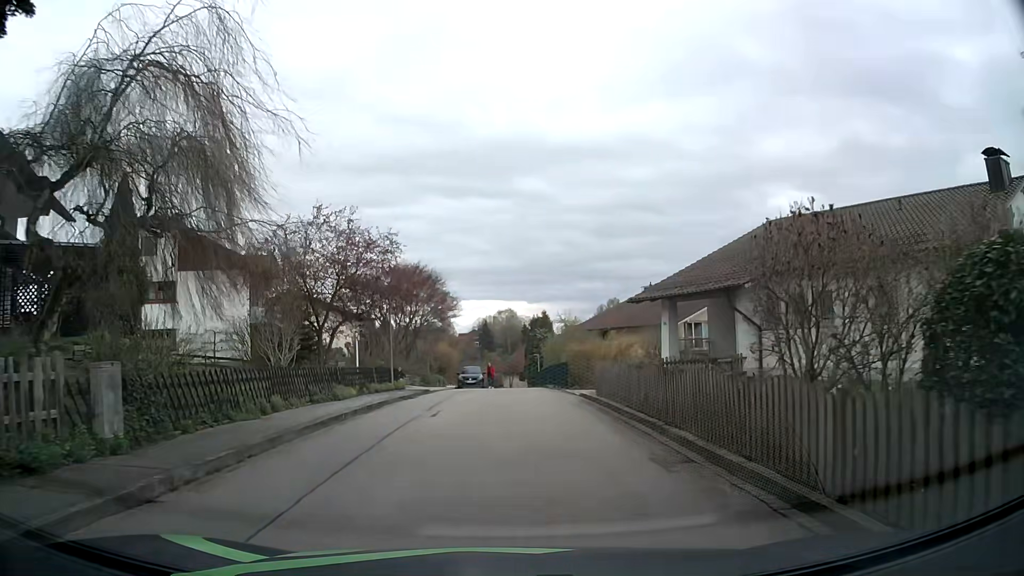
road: residential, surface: asphalt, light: Day
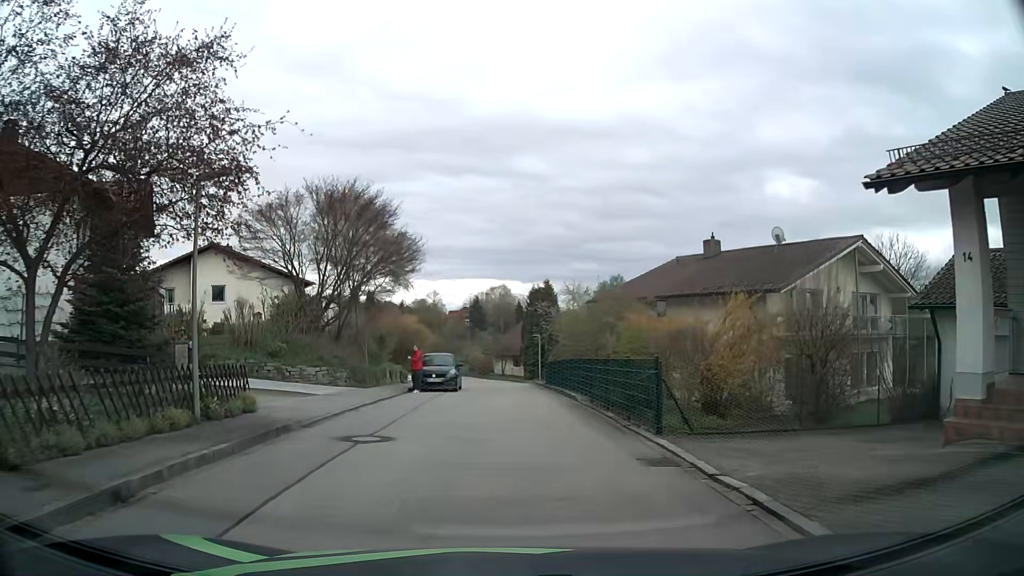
(-0.1, +17.7) m; 0°
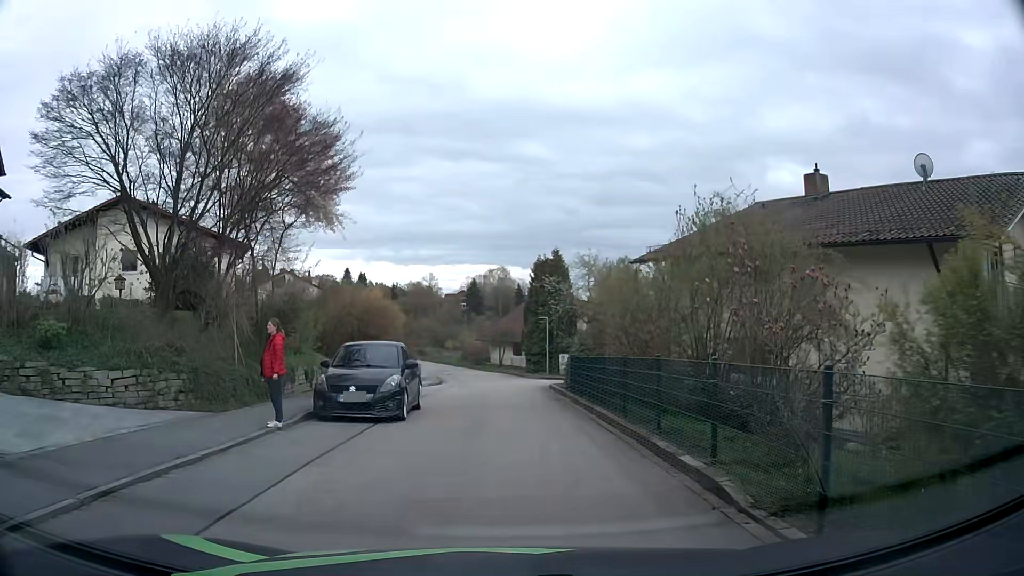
(+0.1, +13.0) m; +1°
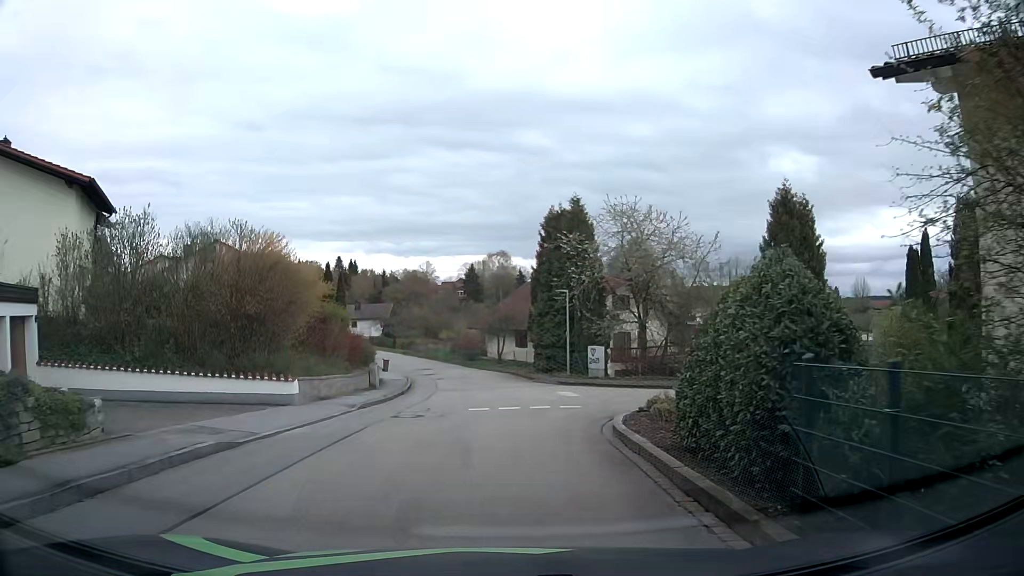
(-0.1, +16.1) m; 0°
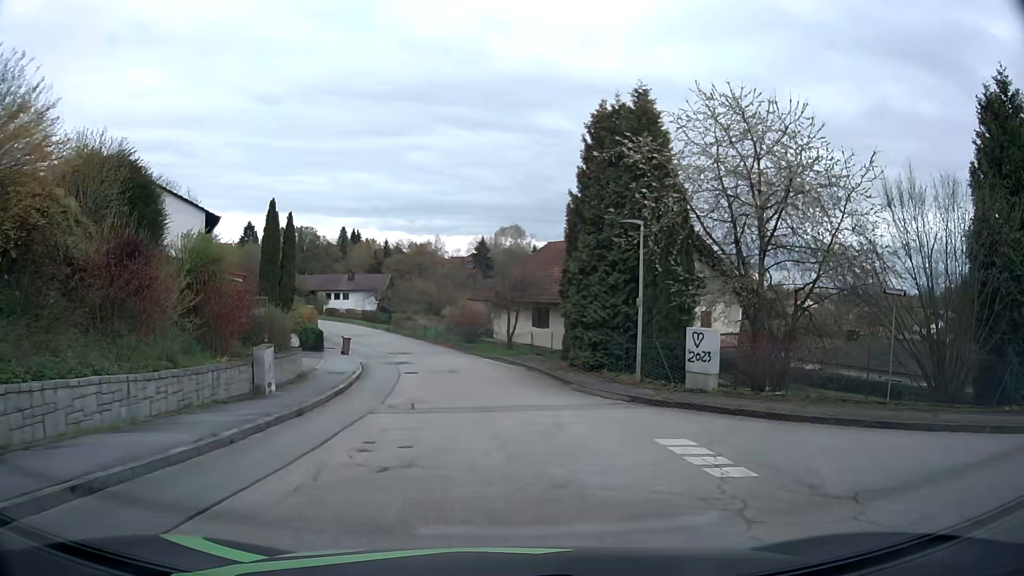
(-0.4, +15.1) m; -2°
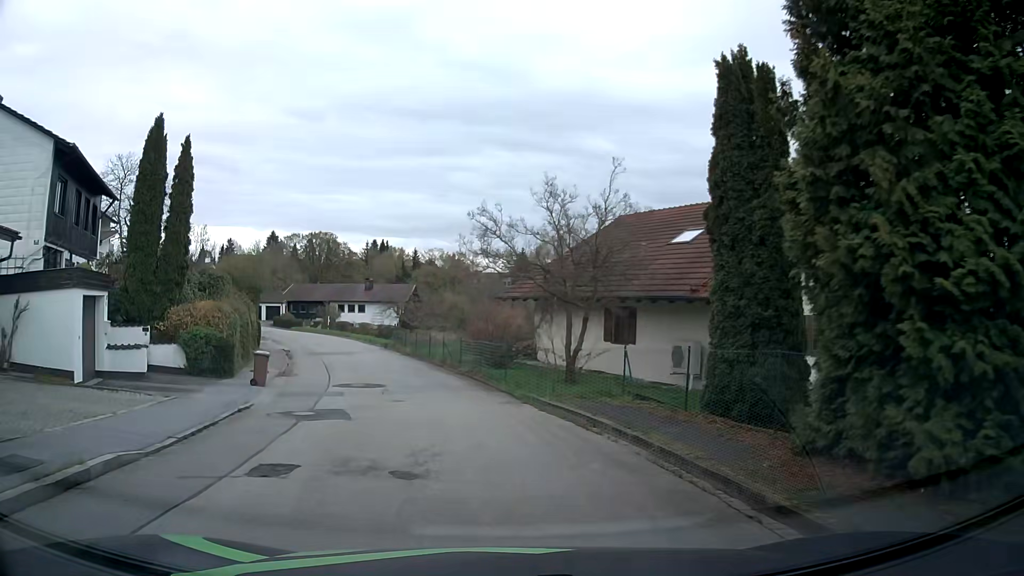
(-0.5, +17.0) m; -4°
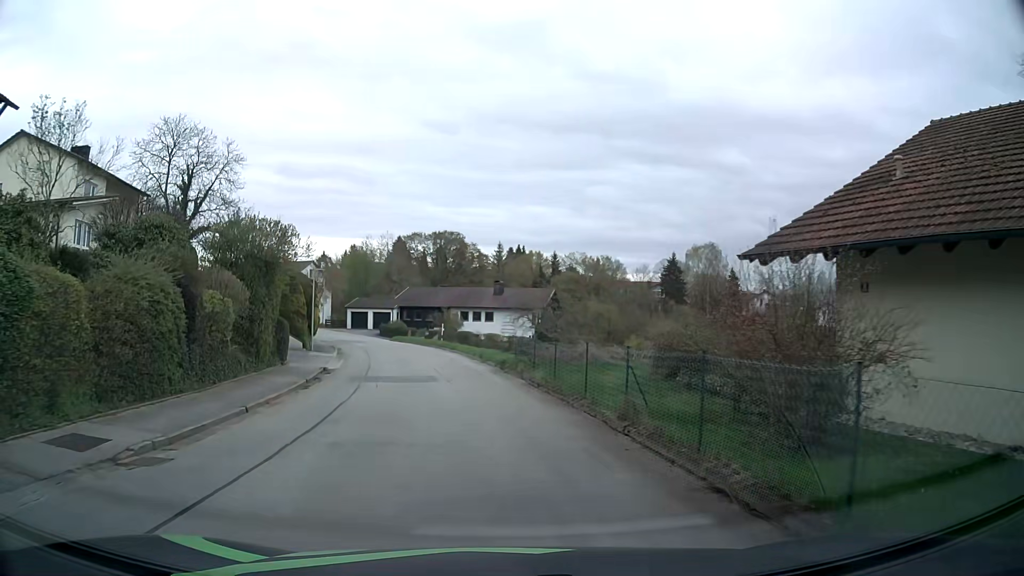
(-1.7, +16.9) m; -11°
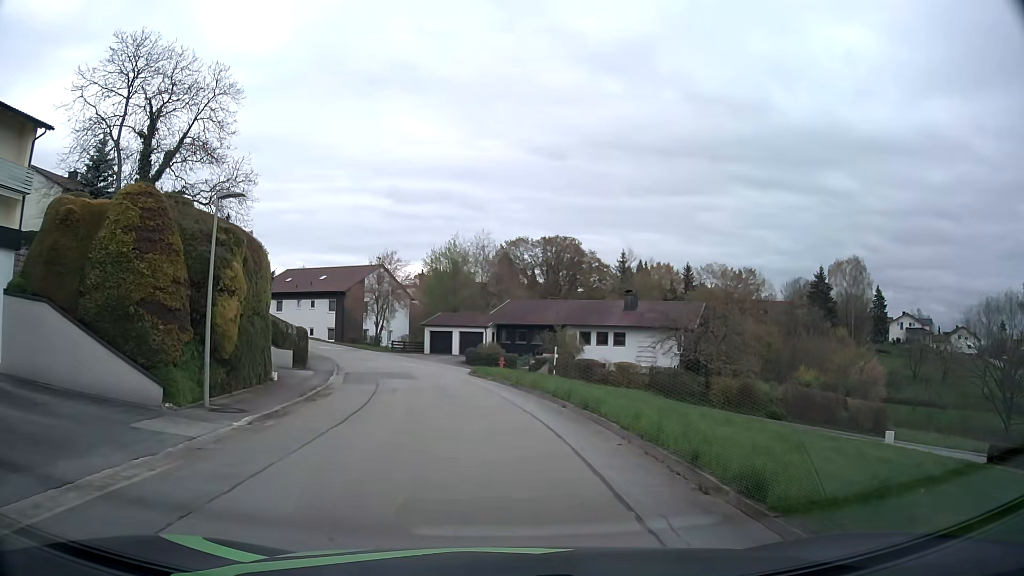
(-1.8, +22.5) m; -10°
